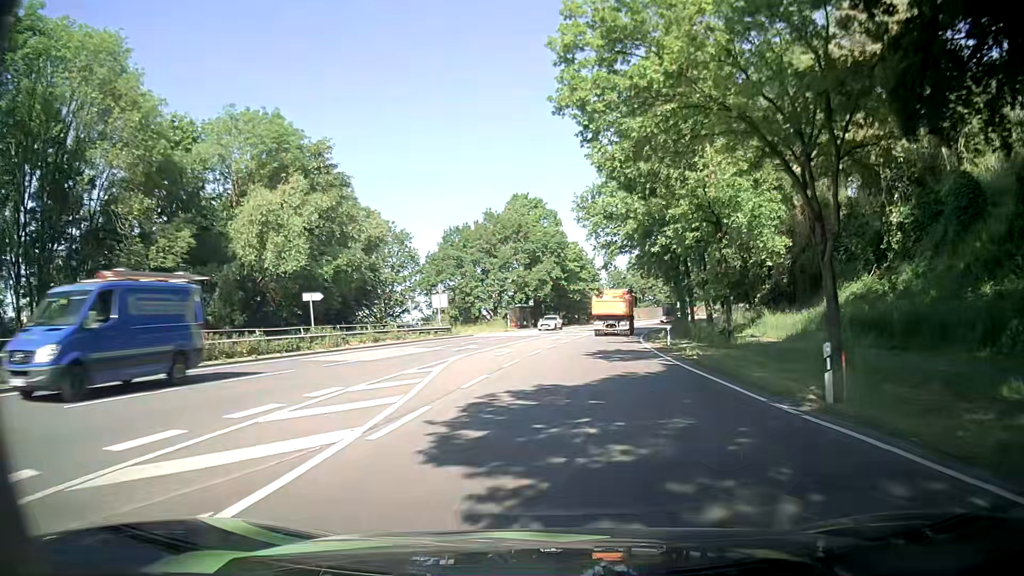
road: primary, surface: asphalt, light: Day
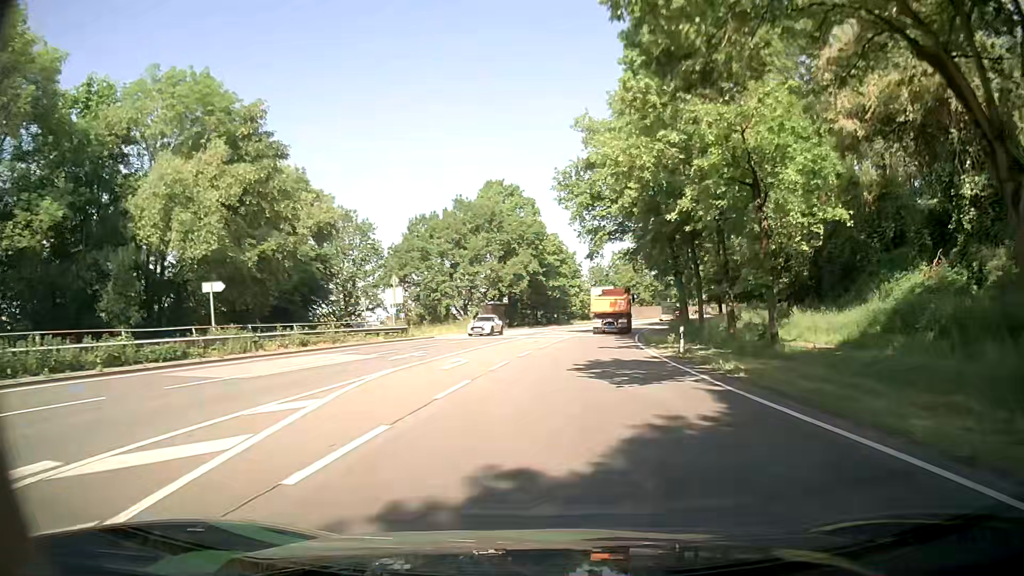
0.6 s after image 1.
(+0.1, +8.6) m; +2°
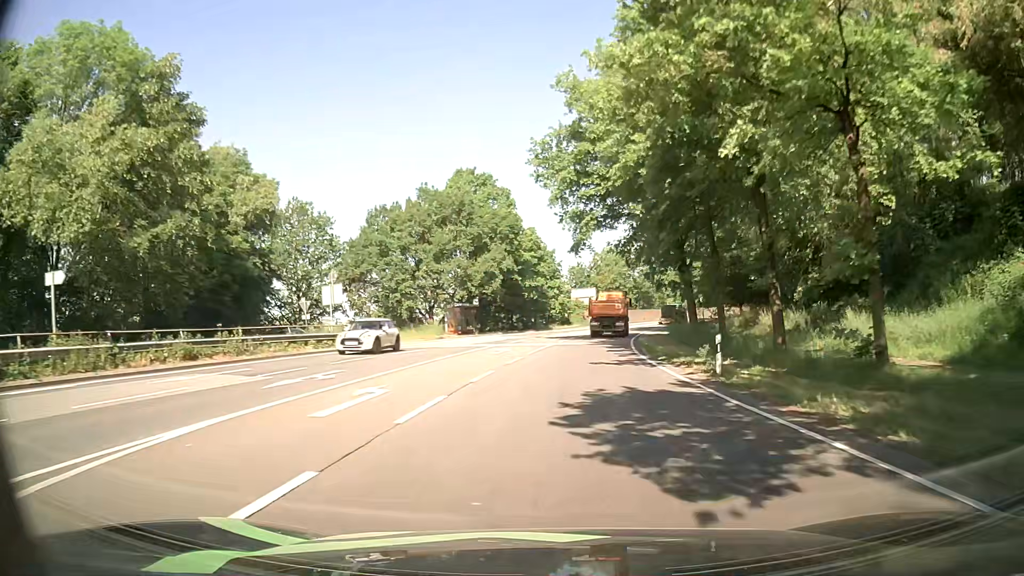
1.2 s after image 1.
(+0.2, +8.6) m; +2°
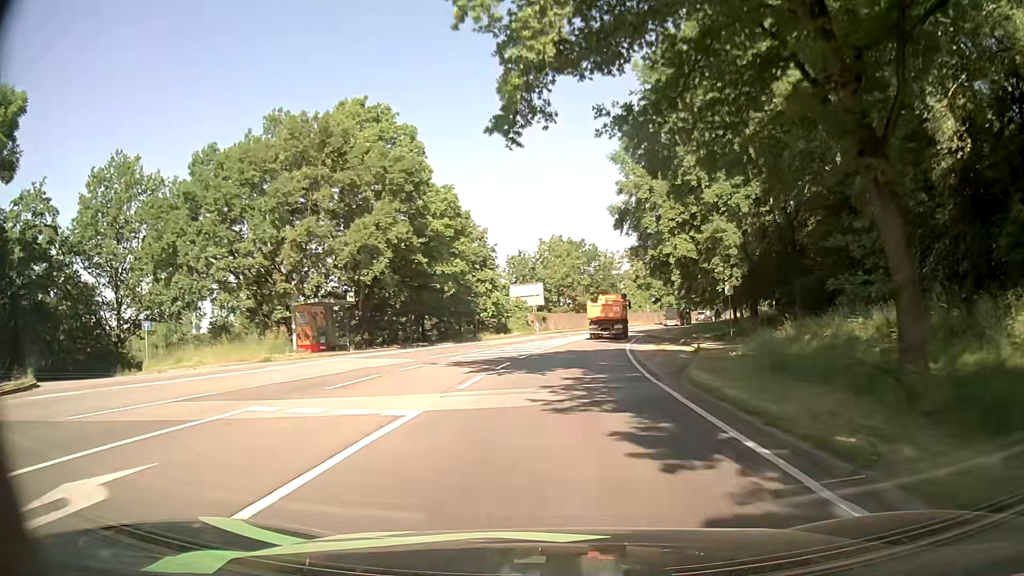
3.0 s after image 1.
(+1.3, +25.9) m; +5°
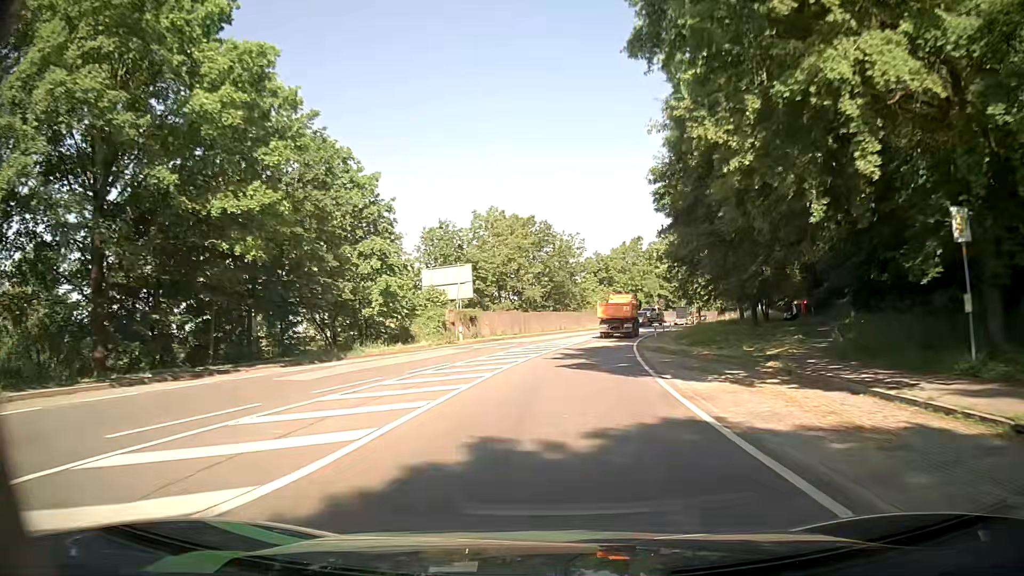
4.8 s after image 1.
(+1.1, +25.8) m; +5°
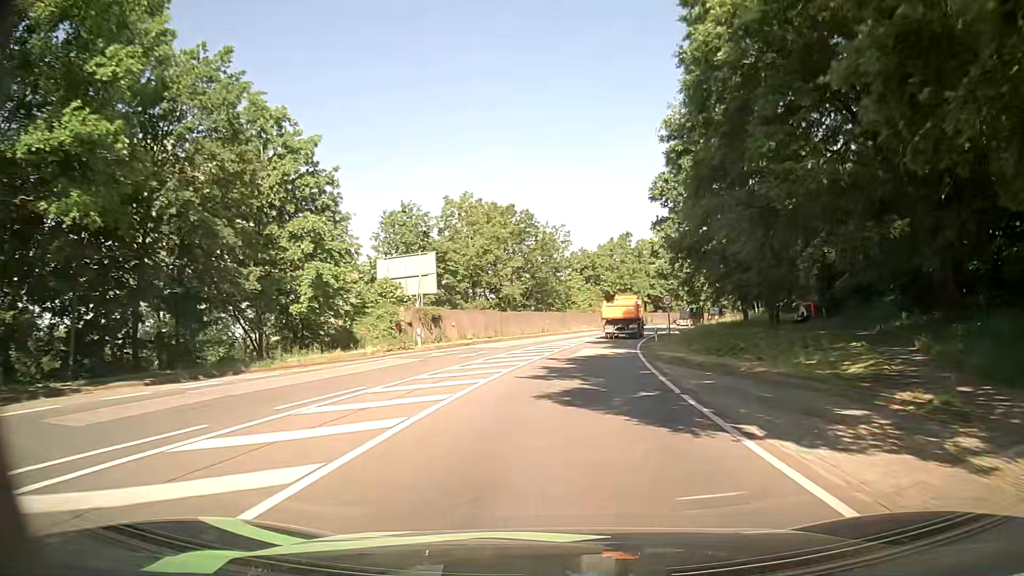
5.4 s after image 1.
(+0.1, +8.6) m; +2°
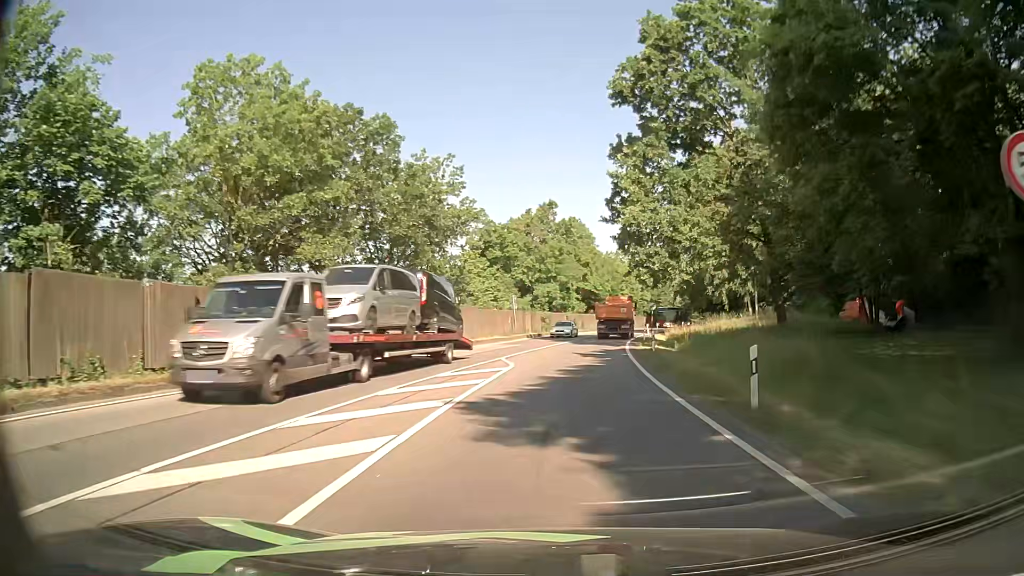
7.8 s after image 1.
(+2.1, +33.9) m; +8°
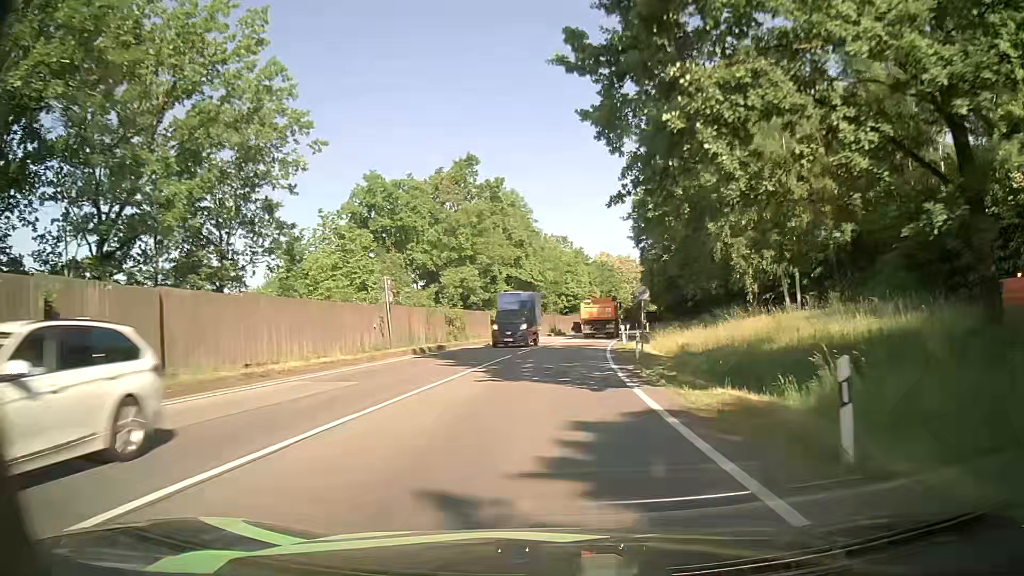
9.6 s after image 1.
(+1.3, +25.2) m; +5°
(0, +10) (0, +20) (+1, +30) (+2, +40) (+3, +50) (+4, +60) (+6, +70) (+8, +79) (+11, +89) (+13, +99) m
